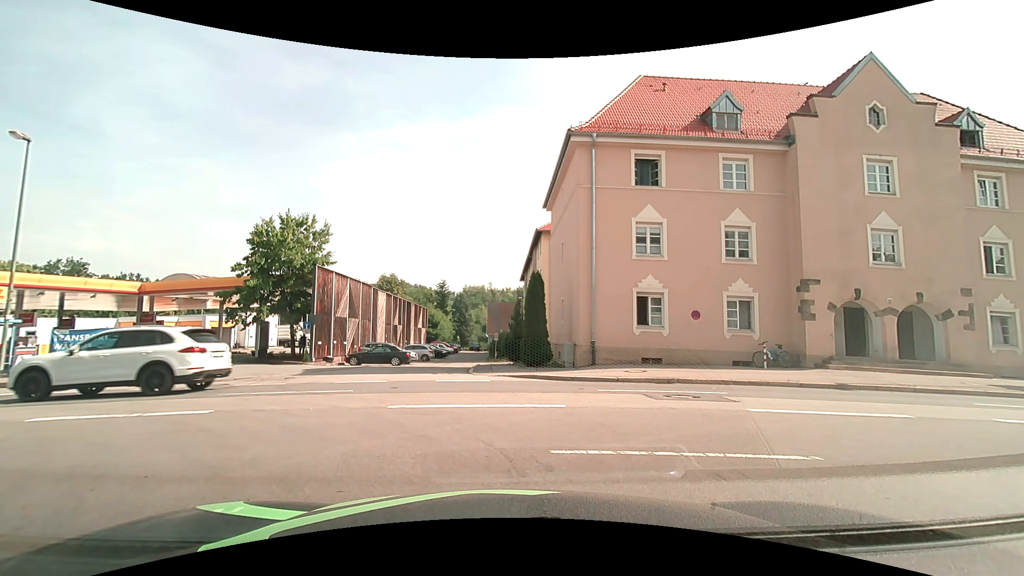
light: Day
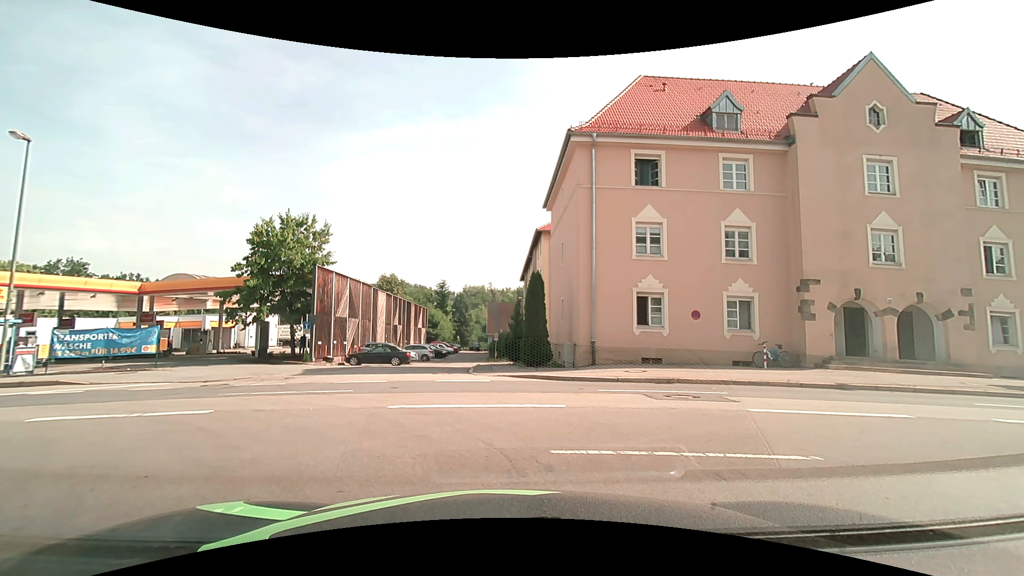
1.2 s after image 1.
(0.0, 0.0) m; 0°
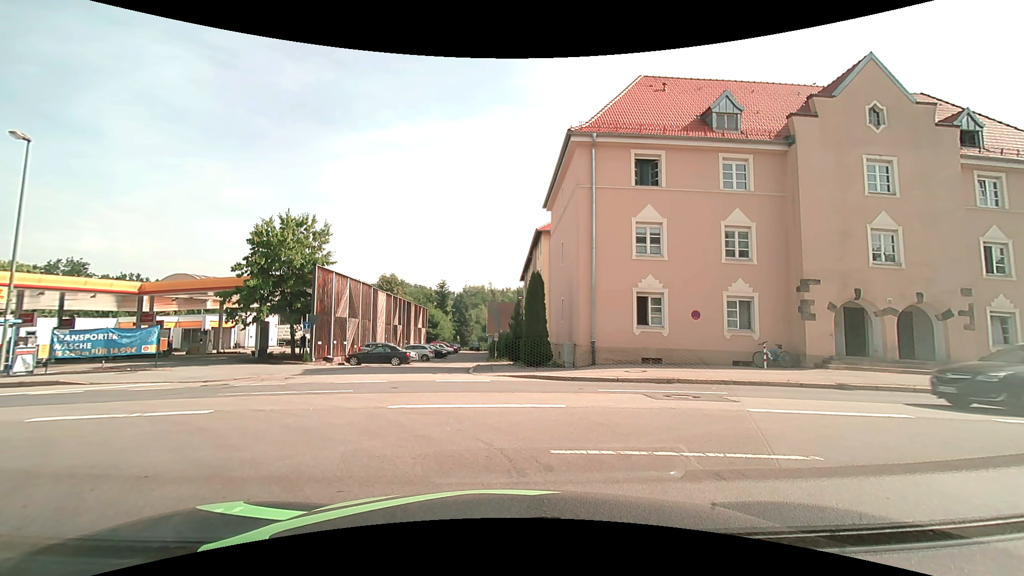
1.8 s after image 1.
(0.0, 0.0) m; 0°
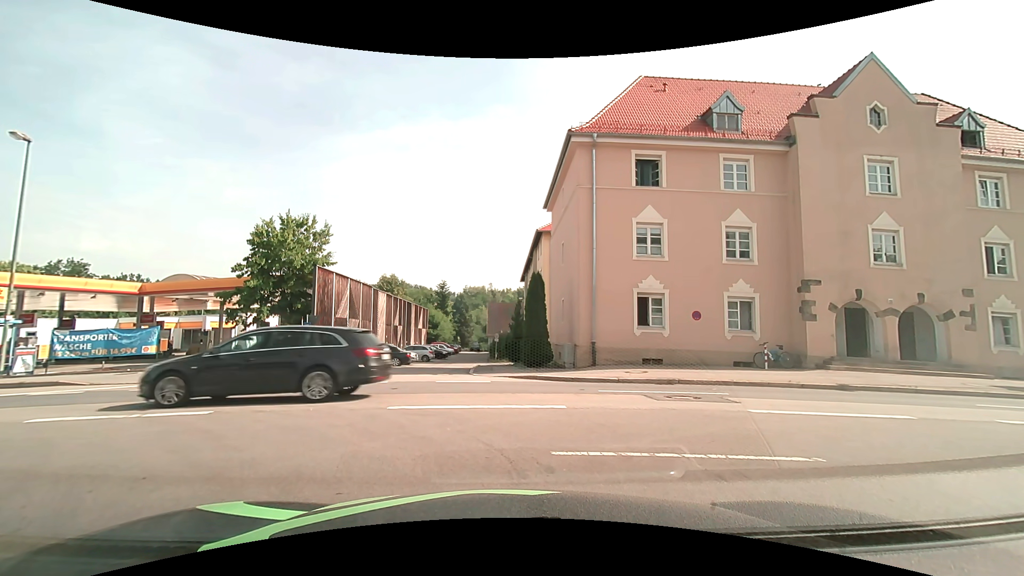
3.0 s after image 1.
(0.0, 0.0) m; 0°
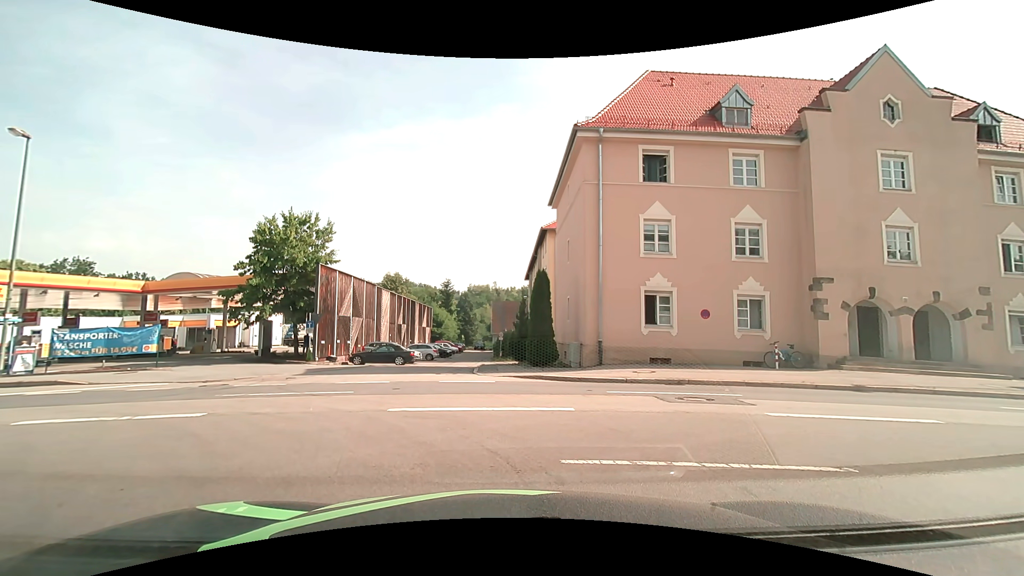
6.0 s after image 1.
(0.0, +0.4) m; 0°
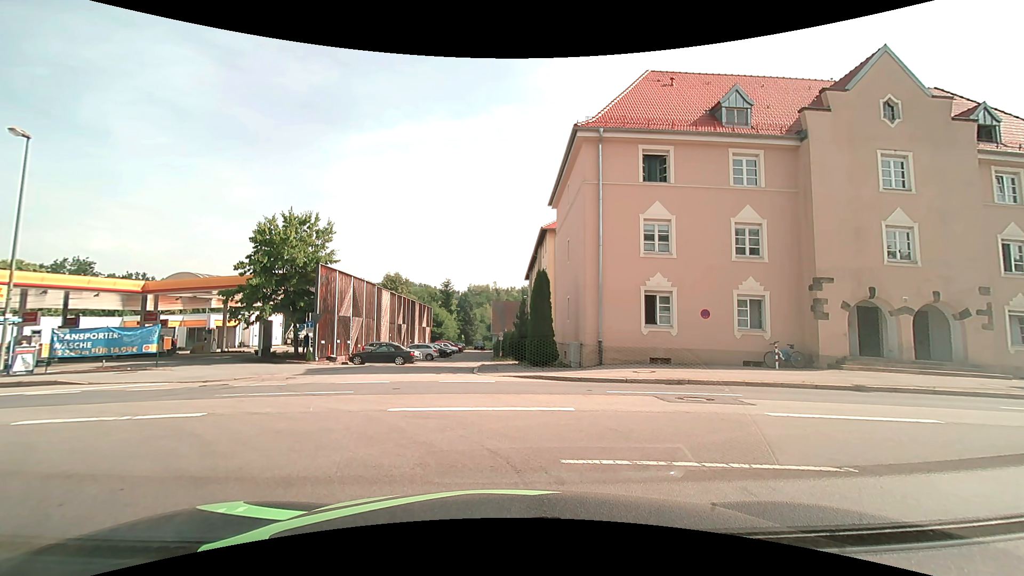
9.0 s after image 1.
(0.0, 0.0) m; 0°
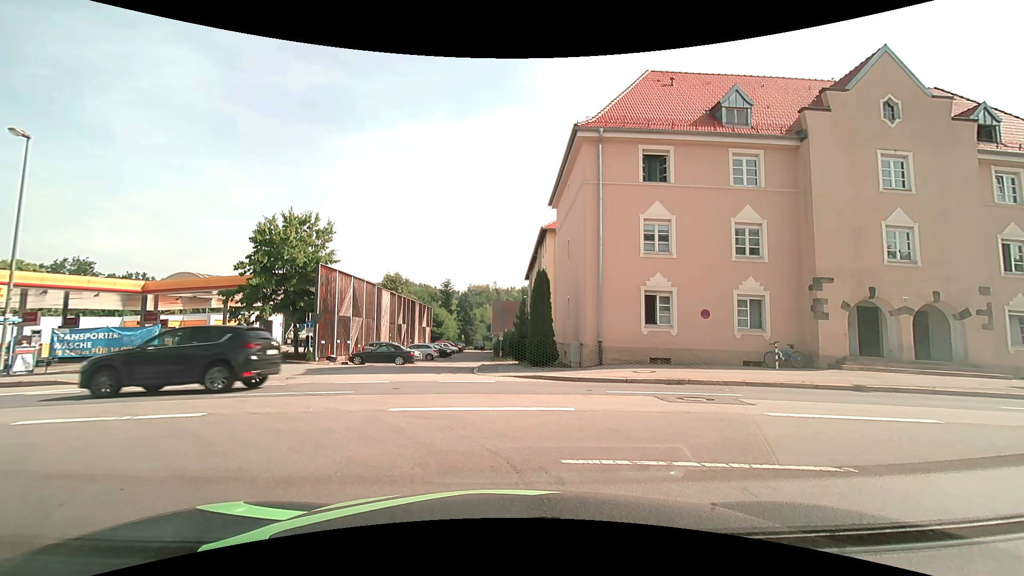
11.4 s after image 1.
(0.0, 0.0) m; 0°
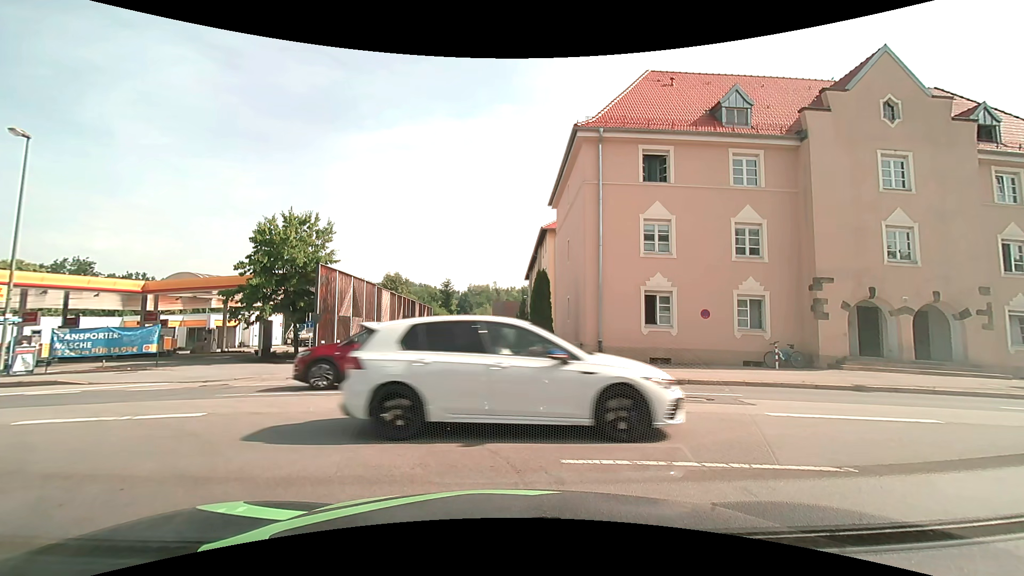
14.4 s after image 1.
(0.0, 0.0) m; 0°
(-4, +8) (-14, +12) (-24, +12) (-34, +12) (-44, +12) (-54, +13) (-64, +13) (-74, +14) (-84, +14) (-94, +15) m
